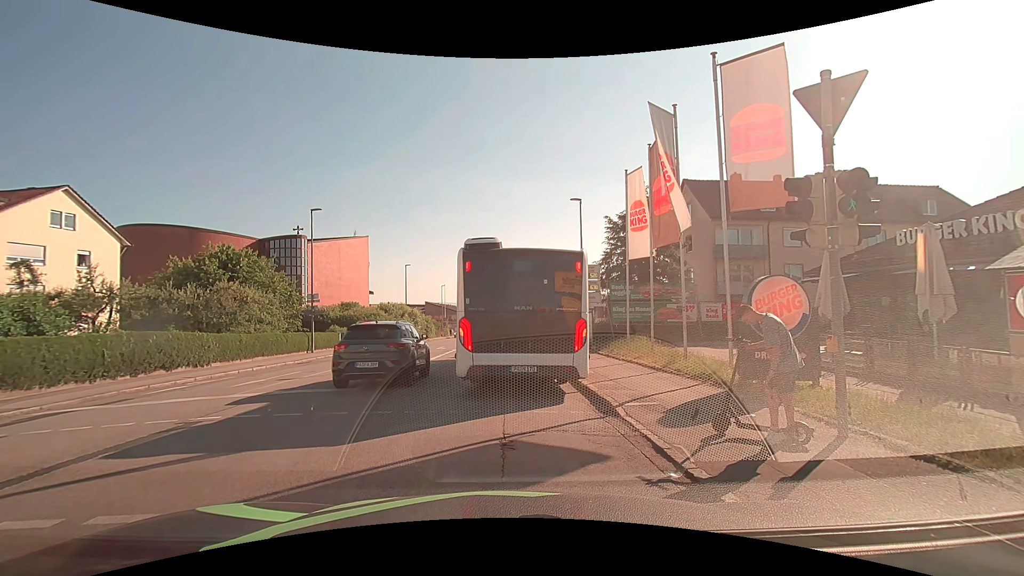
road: tertiary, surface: asphalt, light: Day
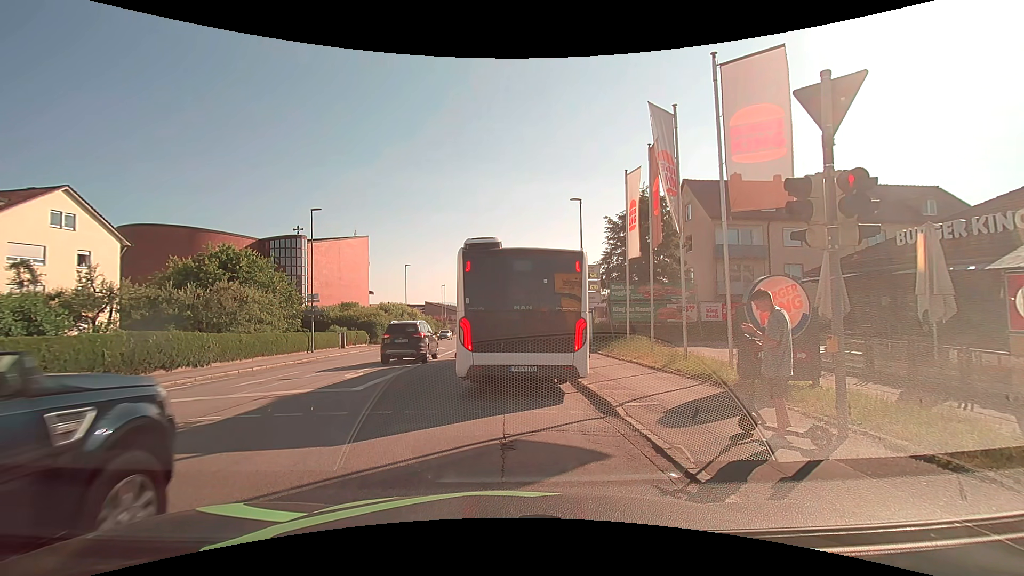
(0.0, 0.0) m; 0°
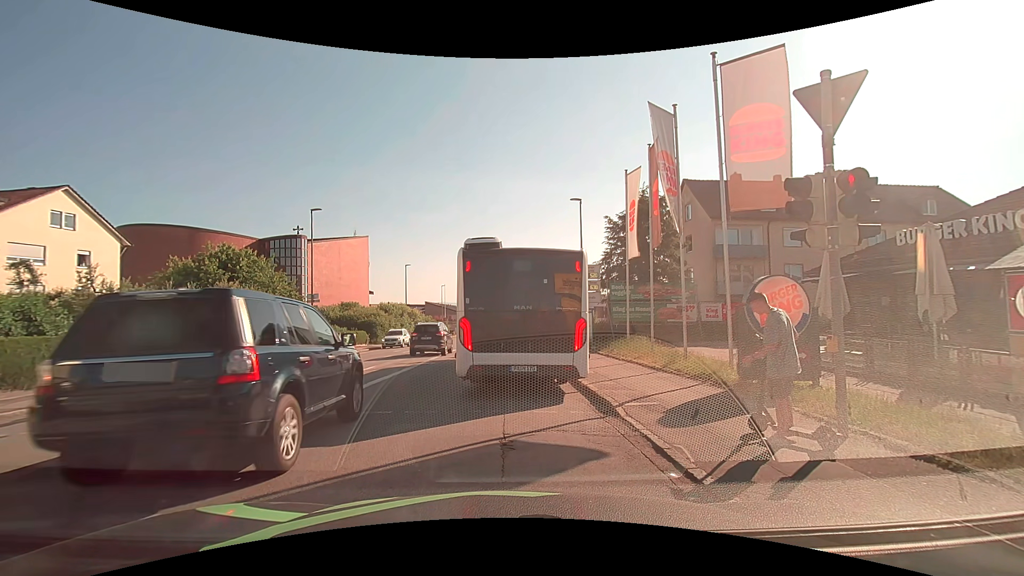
(0.0, 0.0) m; 0°
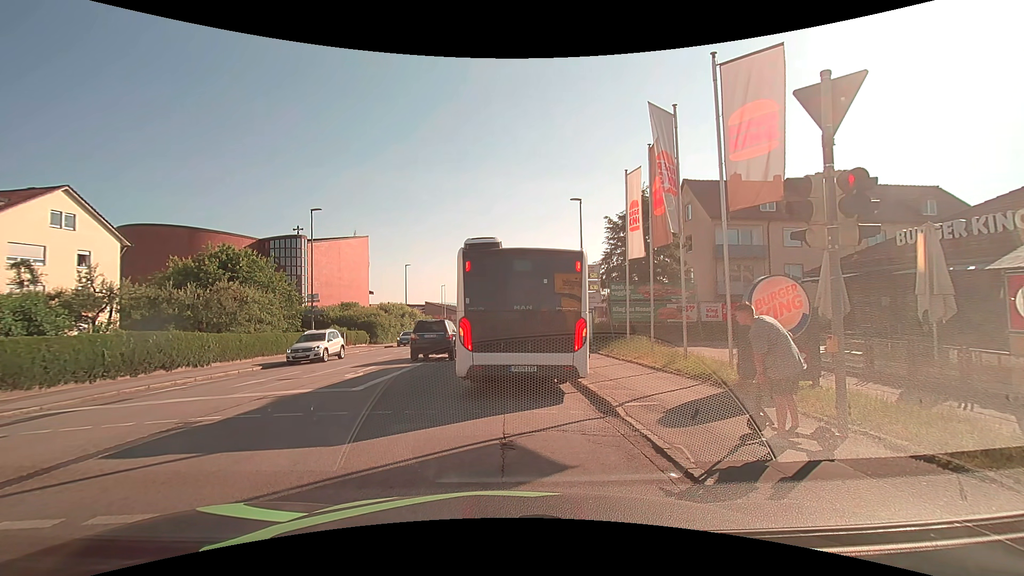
(0.0, 0.0) m; 0°
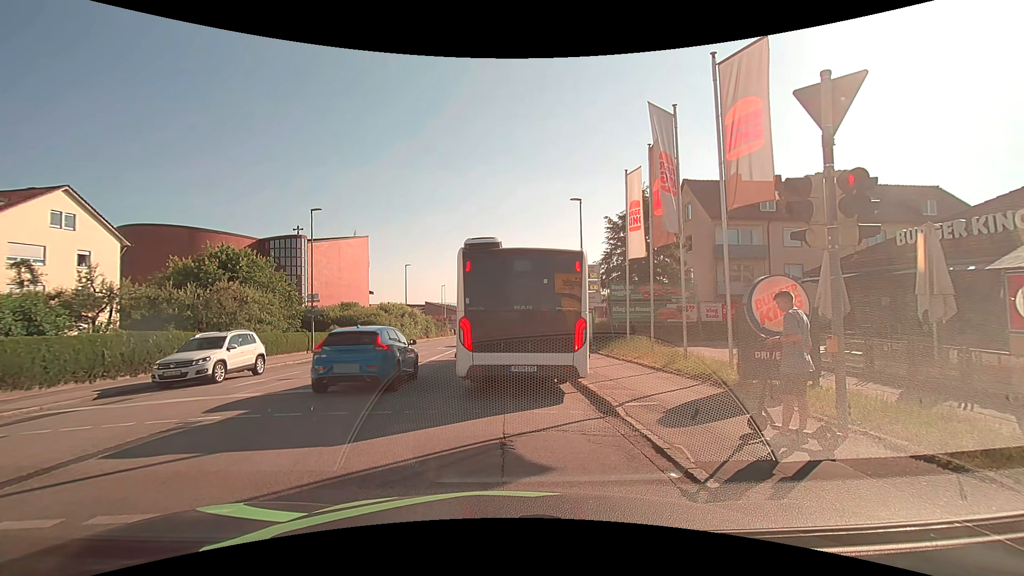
(0.0, 0.0) m; 0°
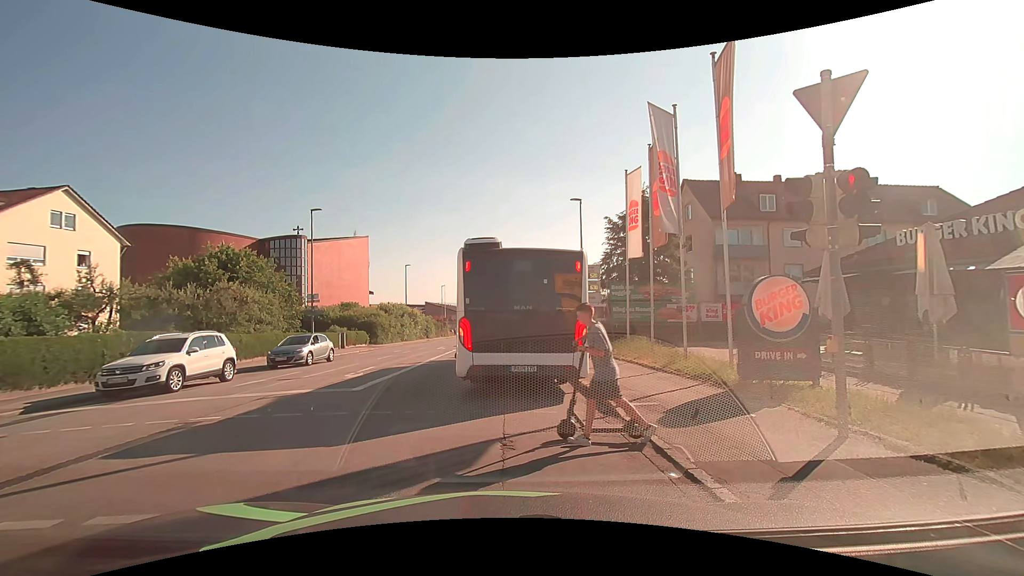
(0.0, 0.0) m; 0°
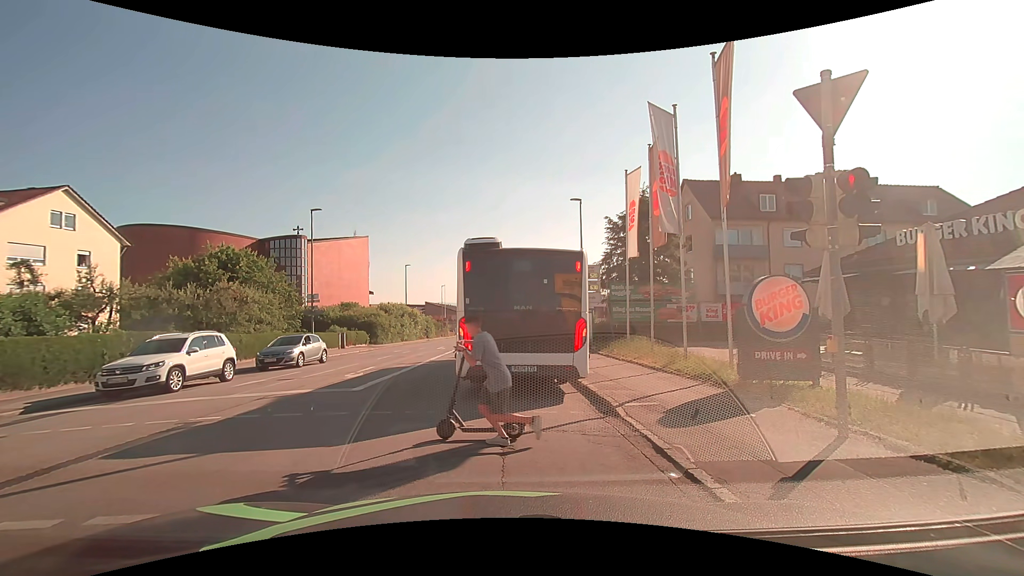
(0.0, 0.0) m; 0°
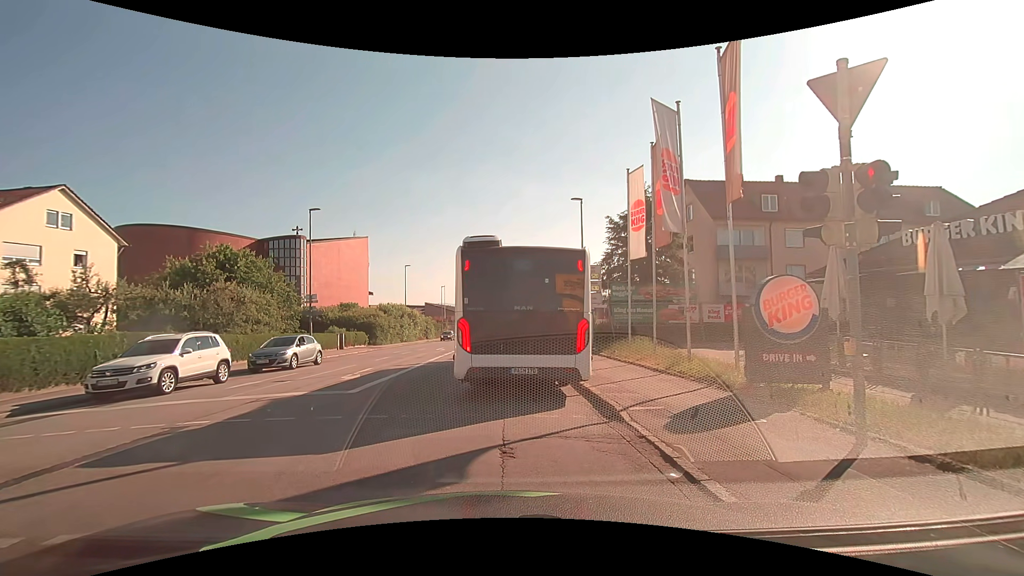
(0.0, +0.3) m; 0°
(-2, +10) (-3, +20) (-3, +30) (-3, +40) (-3, +50) (-3, +60) (-3, +70) (-3, +80) (-3, +90) (-3, +100) m
